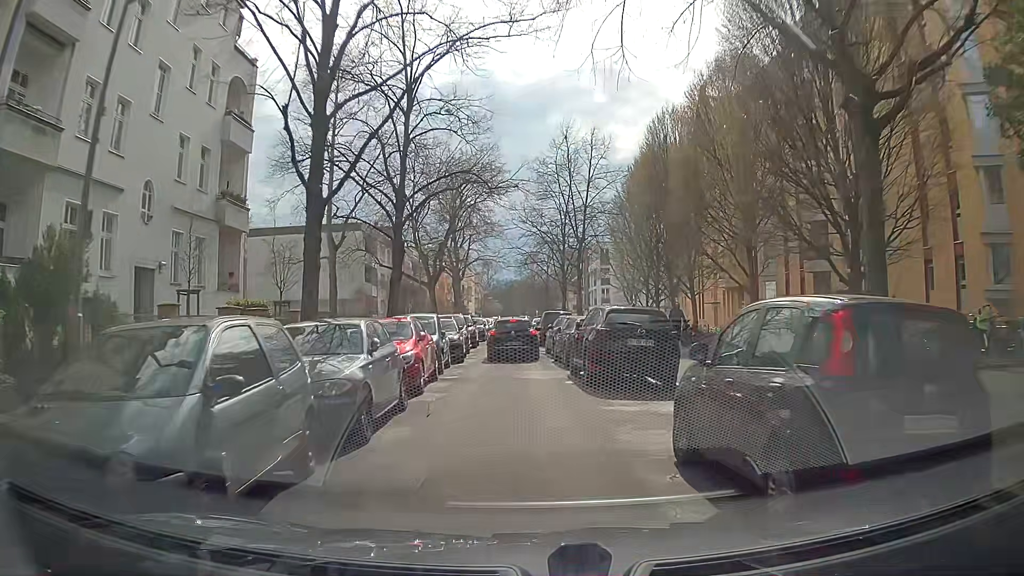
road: residential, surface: asphalt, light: Day
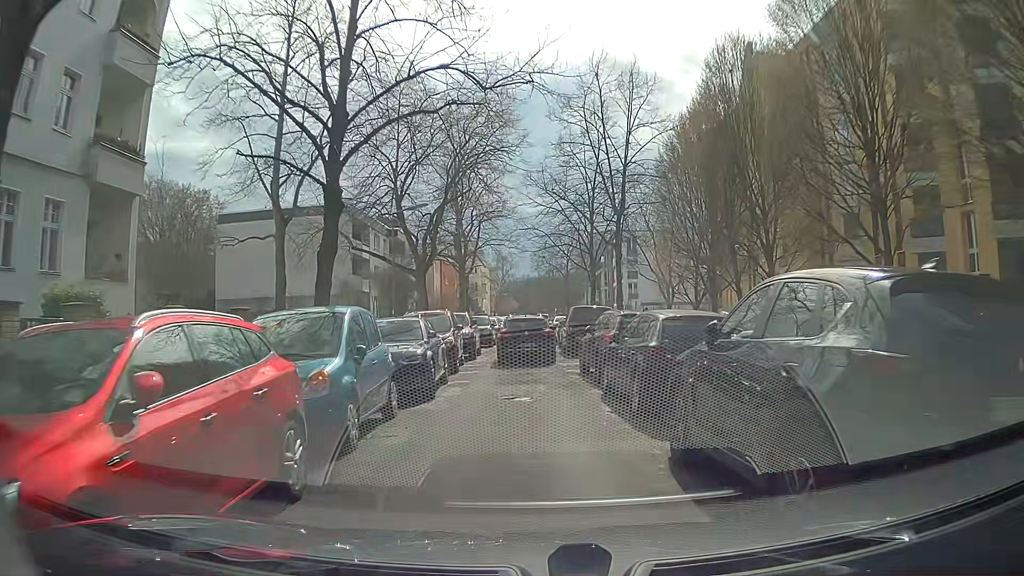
(-0.2, +10.1) m; -3°
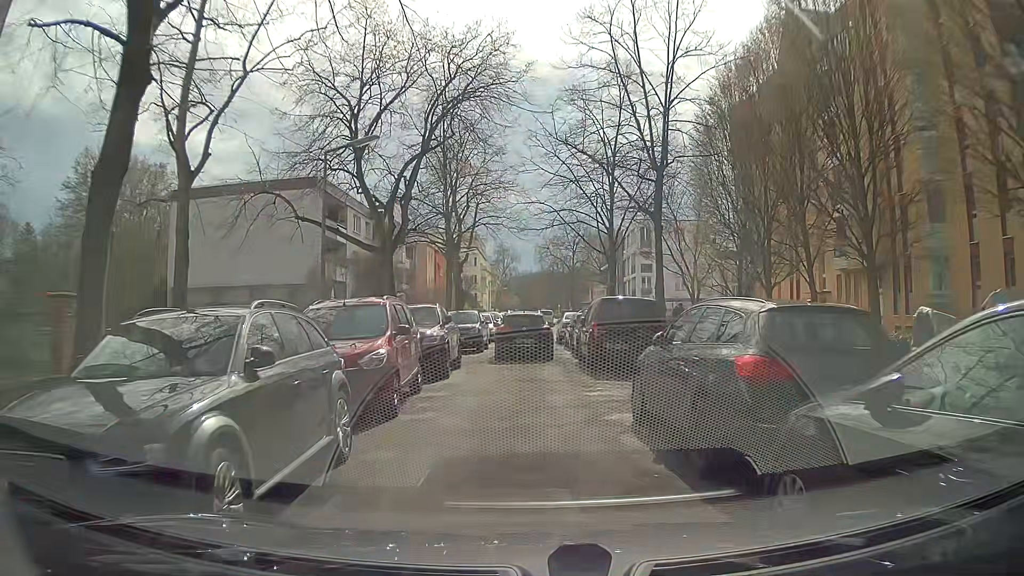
(+0.2, +8.2) m; +1°
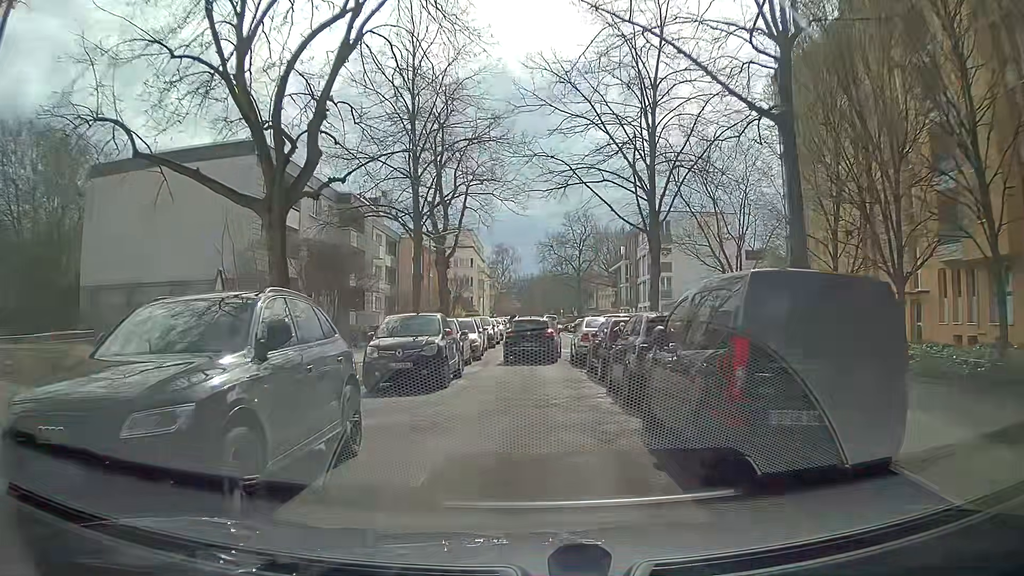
(0.0, +10.8) m; 0°
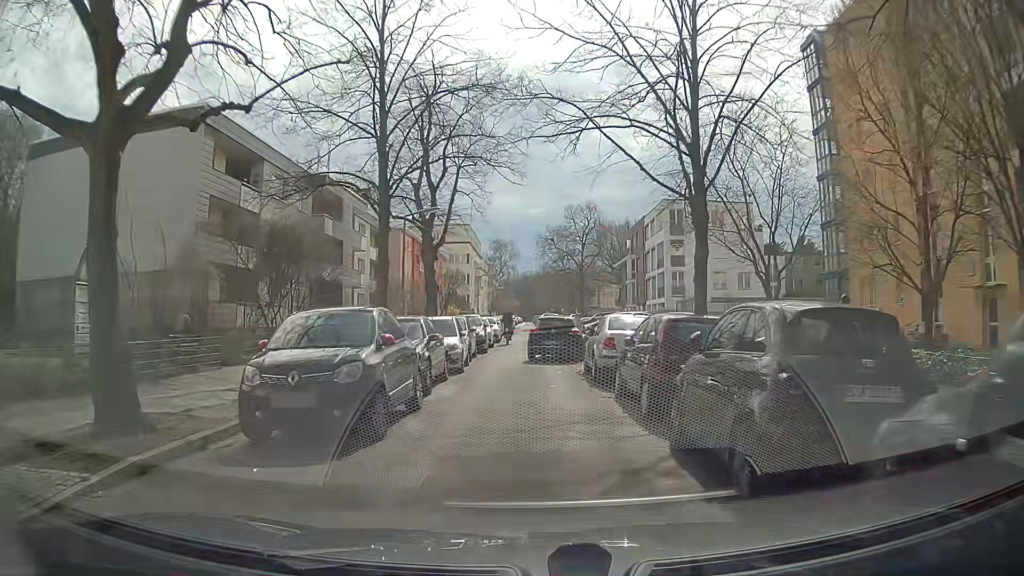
(0.0, +6.0) m; 0°
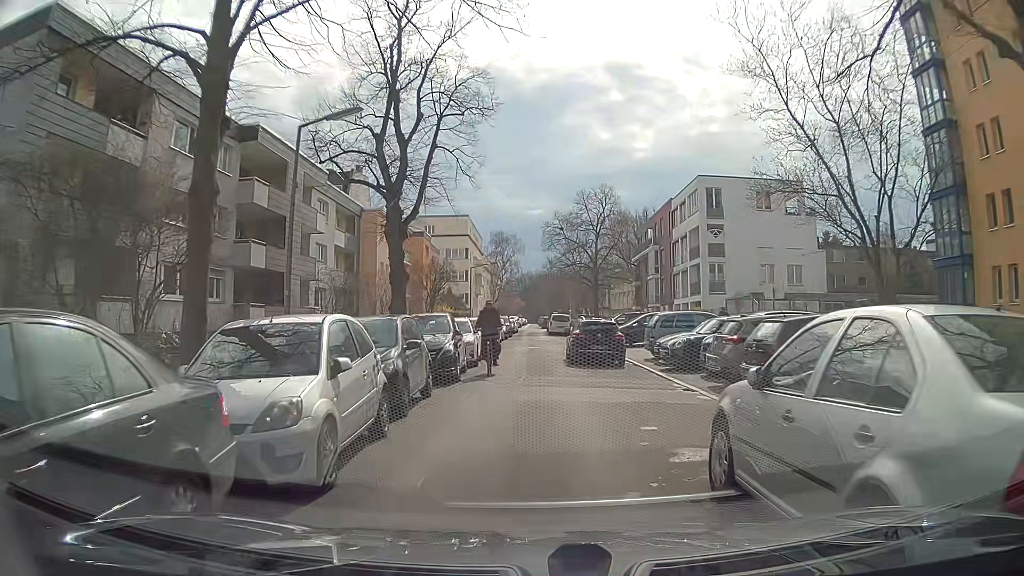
(-0.1, +11.7) m; +1°
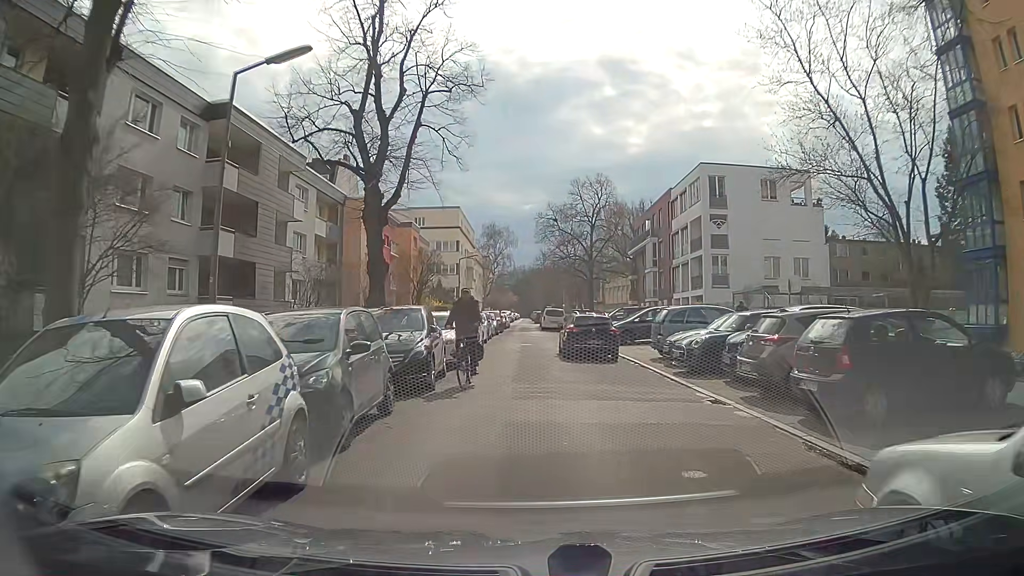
(-0.1, +2.8) m; 0°
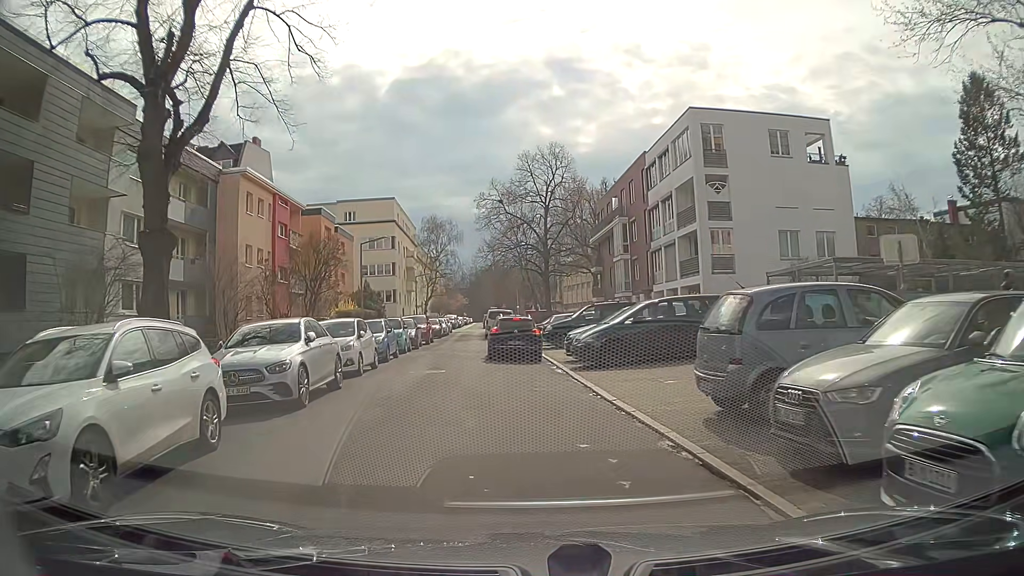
(+1.0, +13.0) m; +4°
